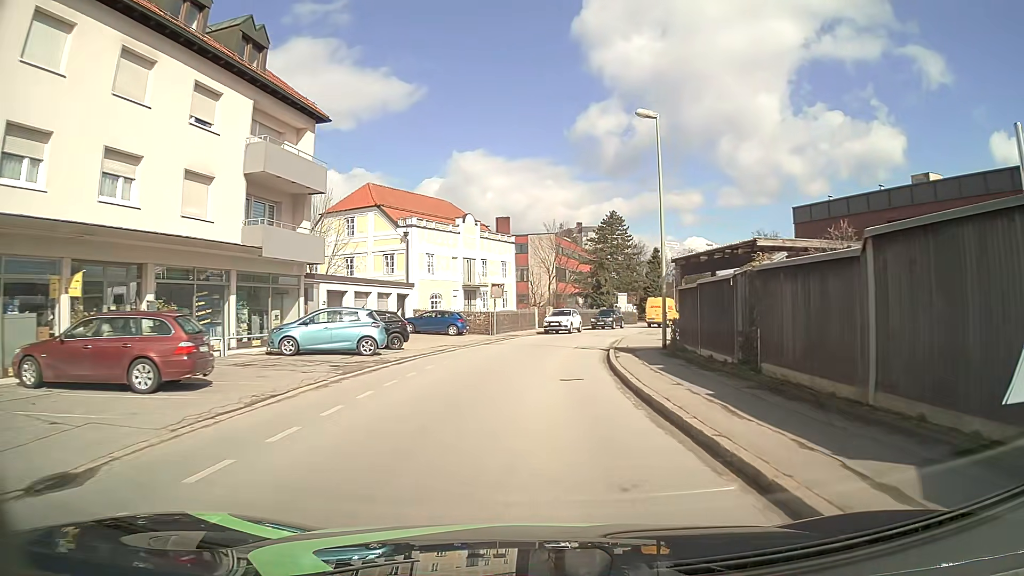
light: Day
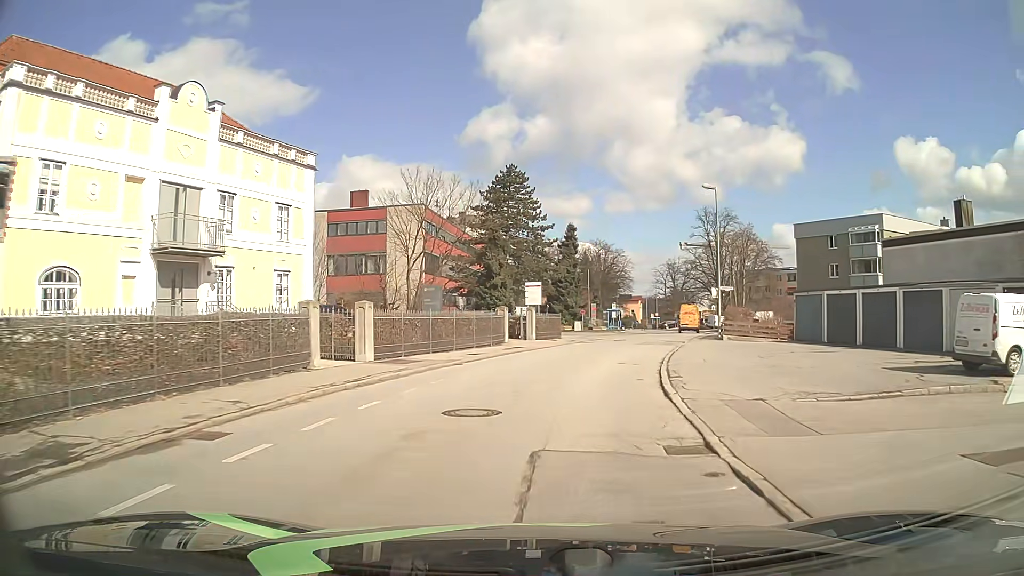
(+2.4, +34.5) m; +10°
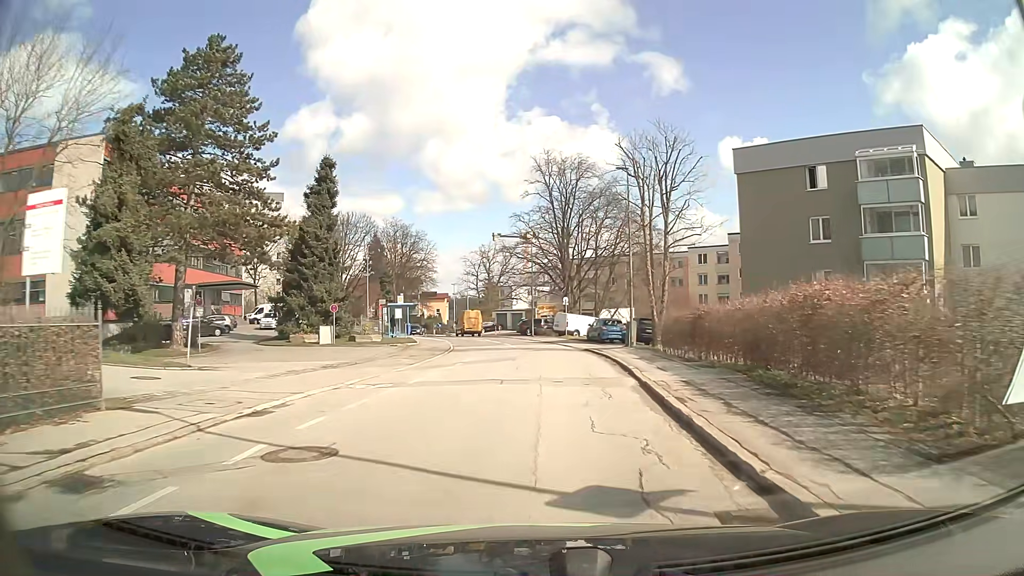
(+4.8, +32.5) m; +16°
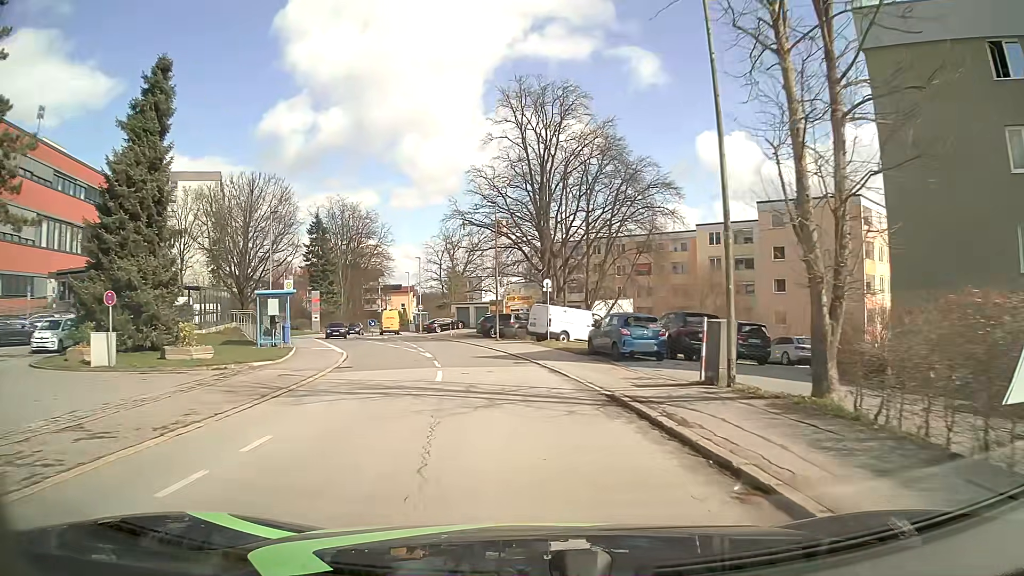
(+0.5, +19.0) m; +2°
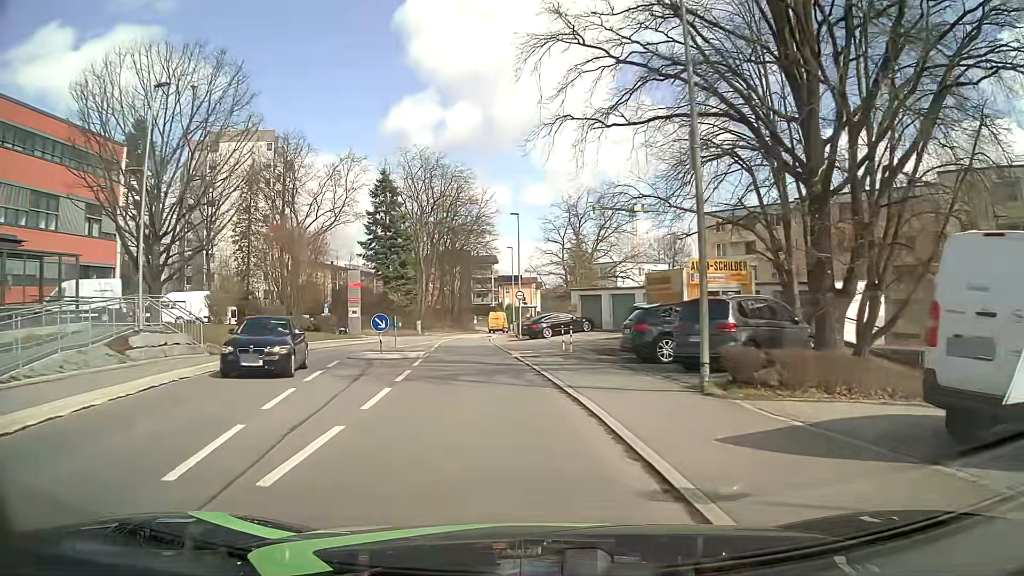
(-2.4, +28.4) m; -11°
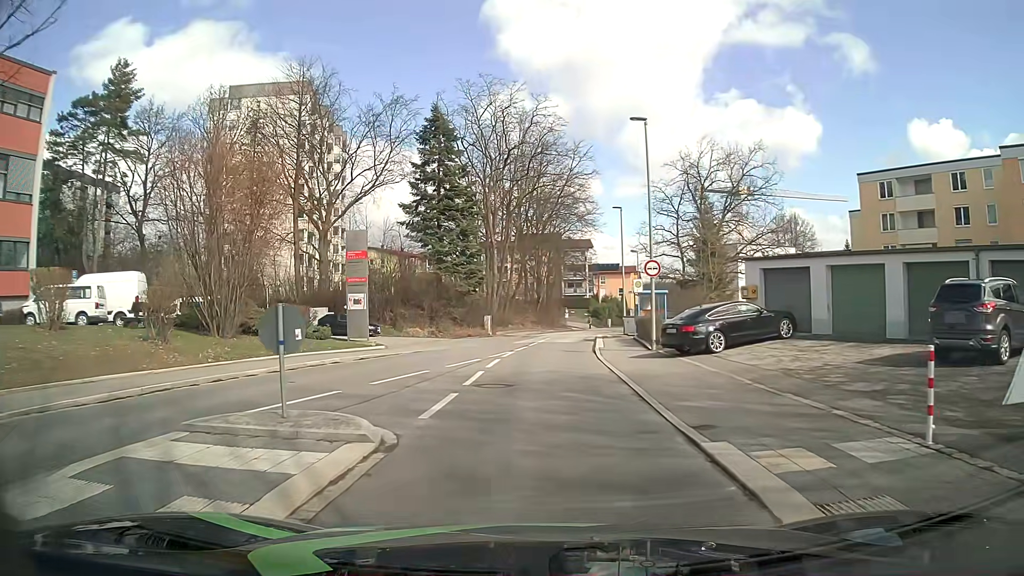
(-1.7, +19.9) m; -7°
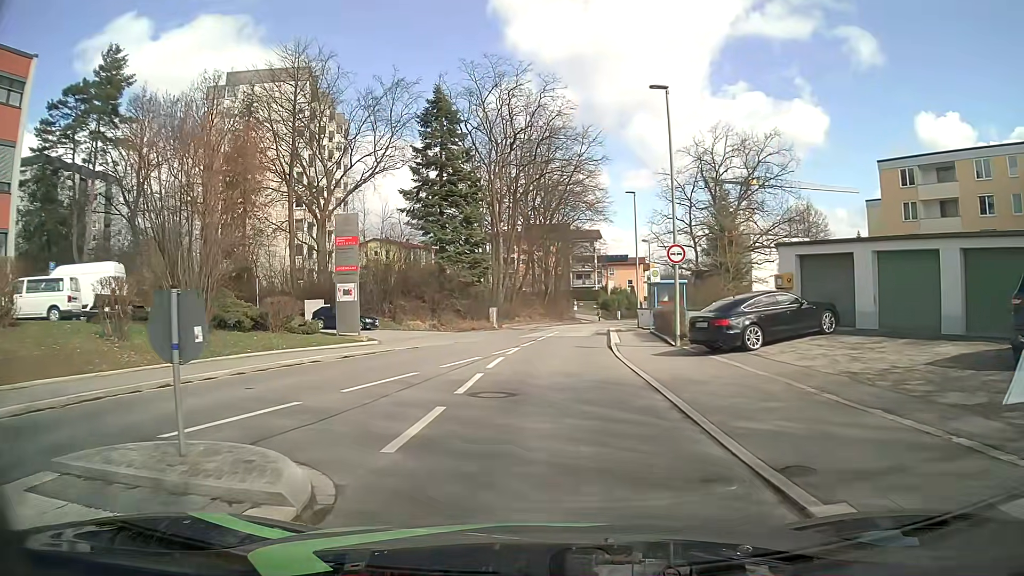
(0.0, +2.6) m; -3°
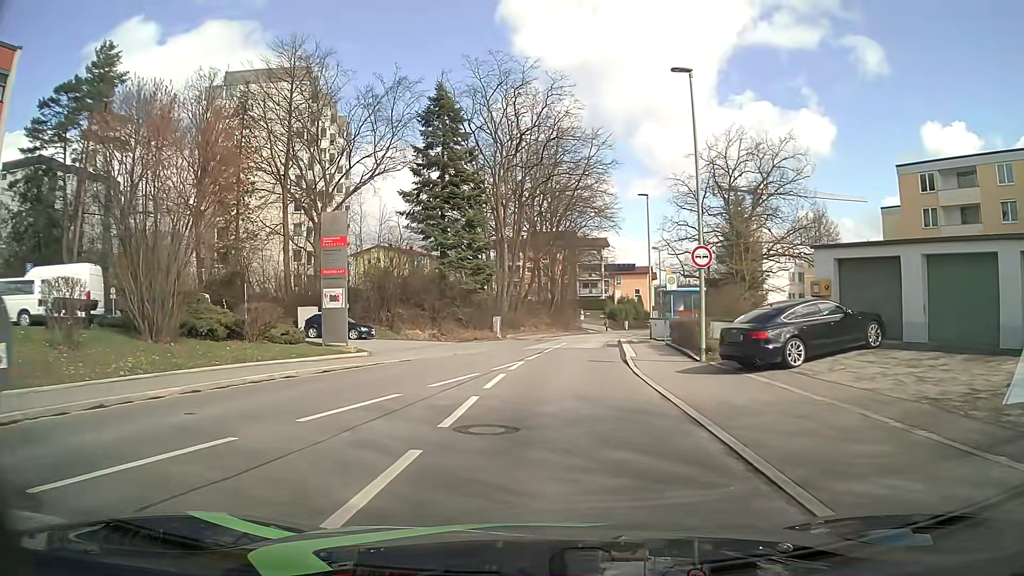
(0.0, +2.4) m; +1°
